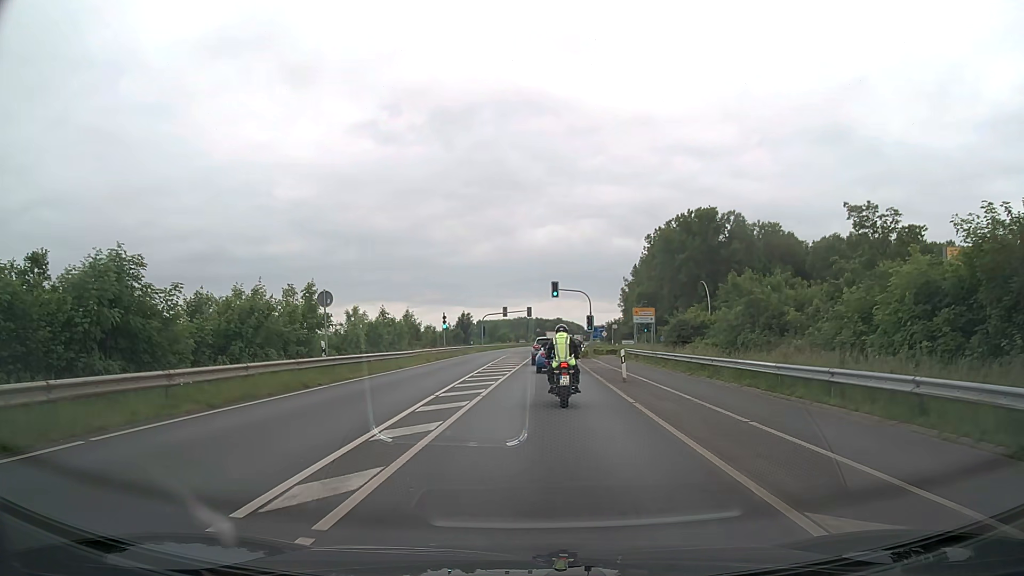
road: secondary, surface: asphalt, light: Day
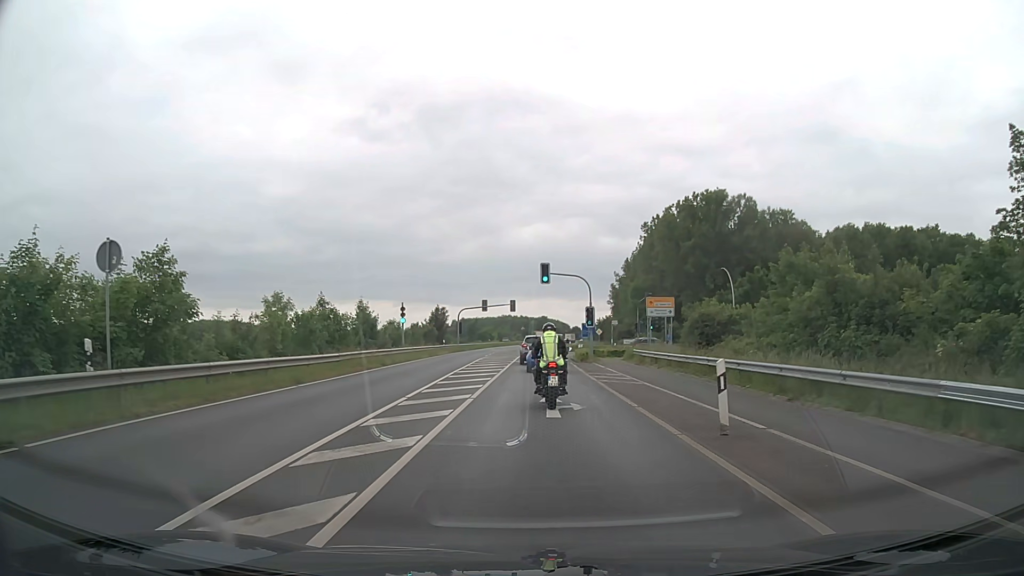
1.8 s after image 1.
(+0.1, +13.0) m; +1°
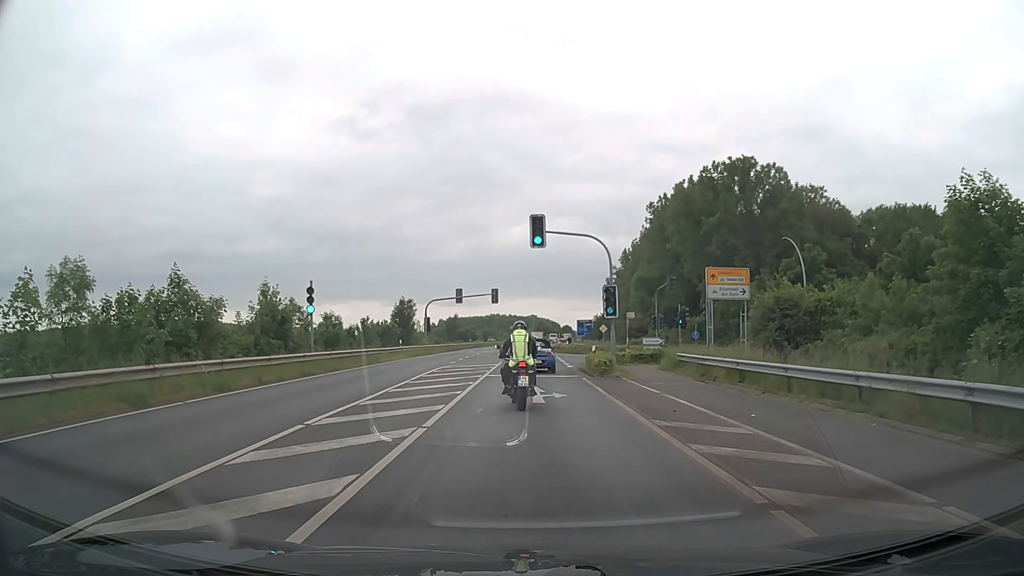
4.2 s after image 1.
(+0.2, +17.4) m; +1°
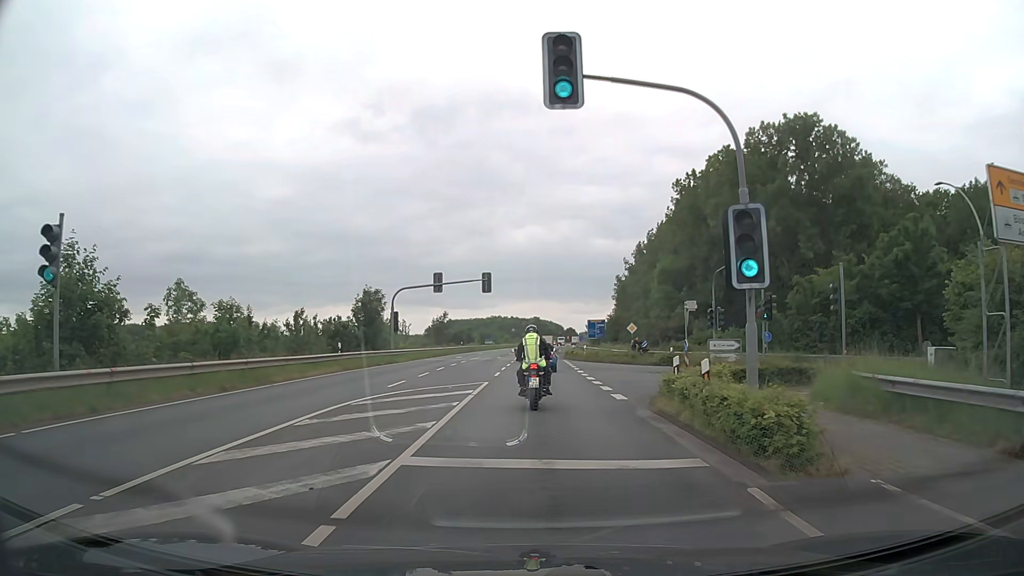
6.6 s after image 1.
(-0.2, +17.4) m; -1°
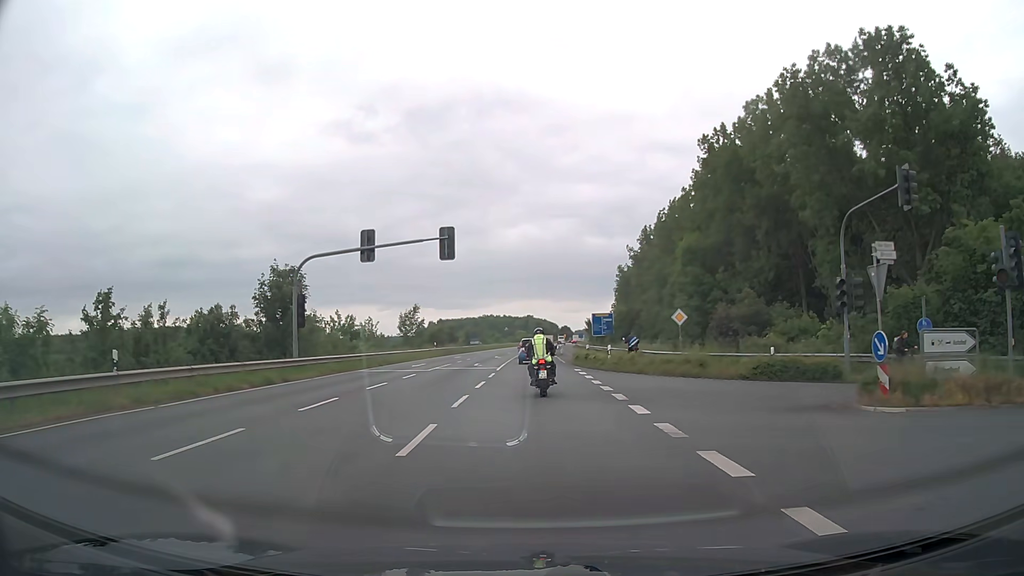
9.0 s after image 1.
(+0.2, +19.0) m; 0°
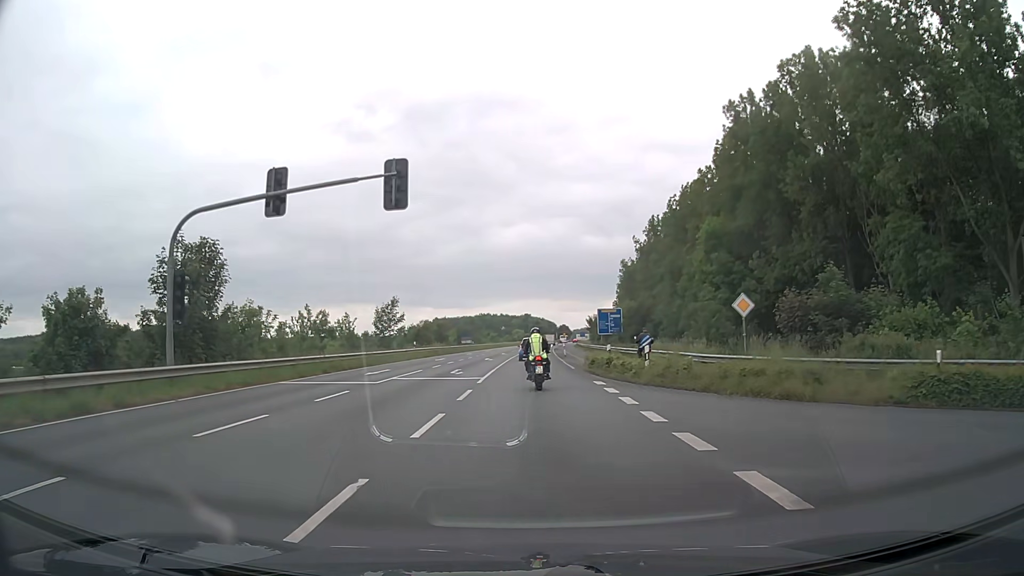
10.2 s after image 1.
(0.0, +10.7) m; 0°
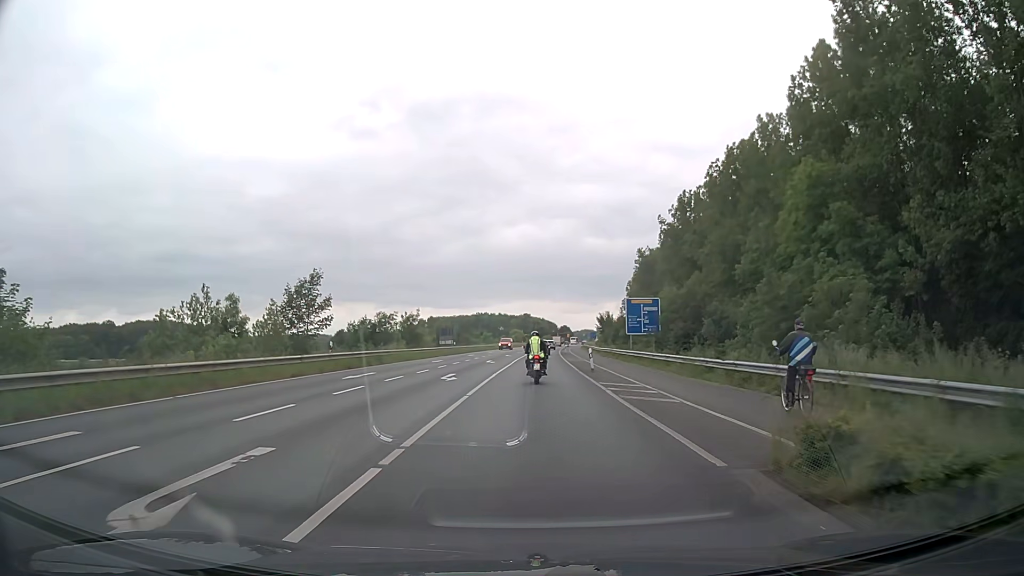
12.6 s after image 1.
(0.0, +24.1) m; 0°
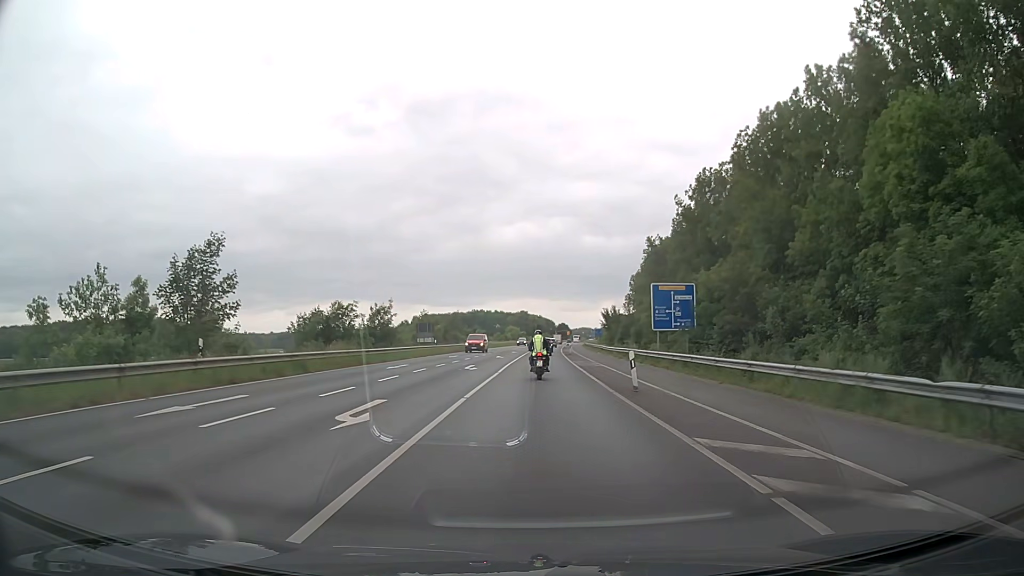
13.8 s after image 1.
(0.0, +13.4) m; 0°
(0, +10) (0, +20) (0, +30) (+1, +40) (+1, +50) (+1, +60) (+2, +70) (+2, +80) (+3, +90) (+3, +100) m
